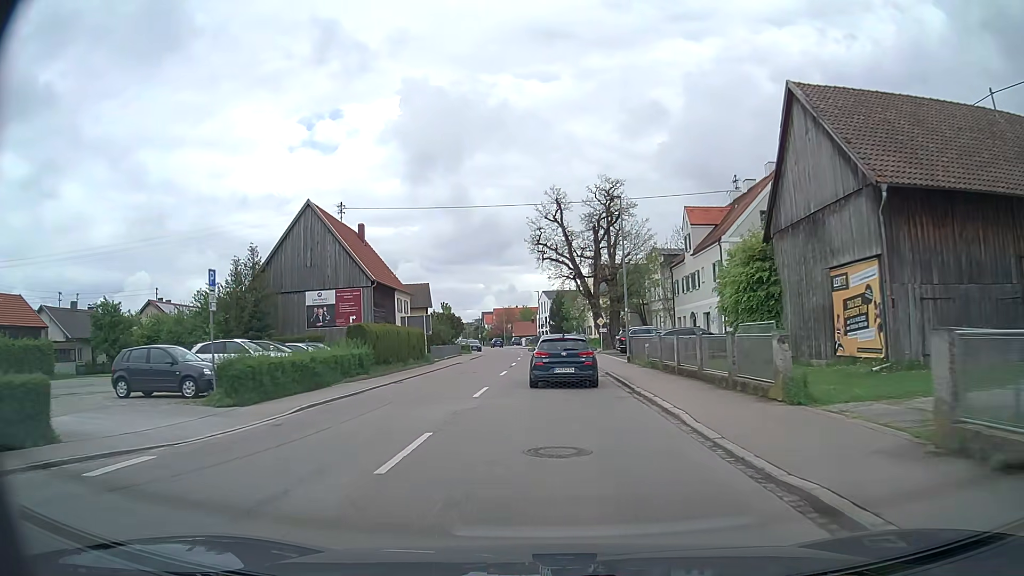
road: tertiary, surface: asphalt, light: Day
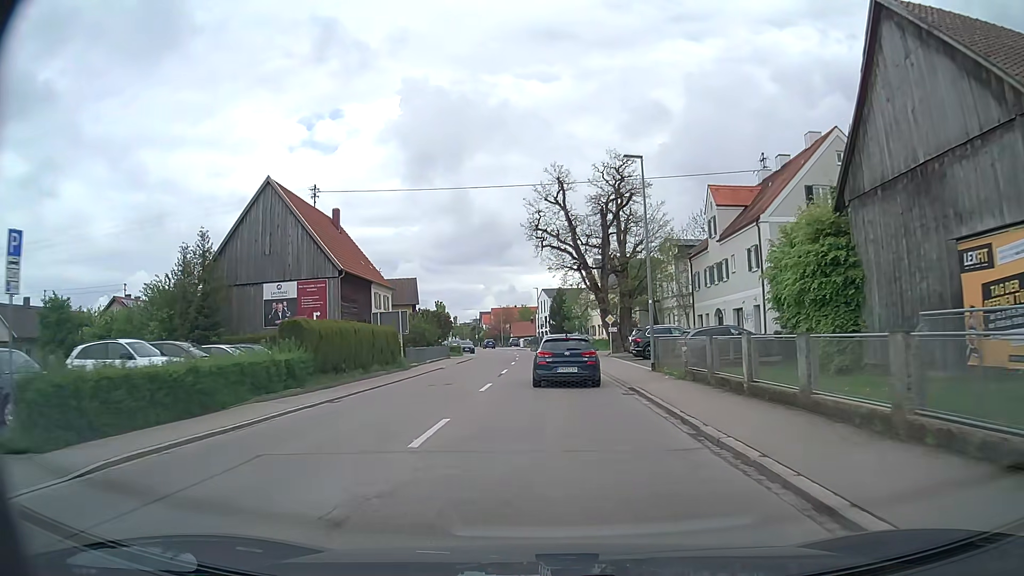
(0.0, +7.4) m; 0°
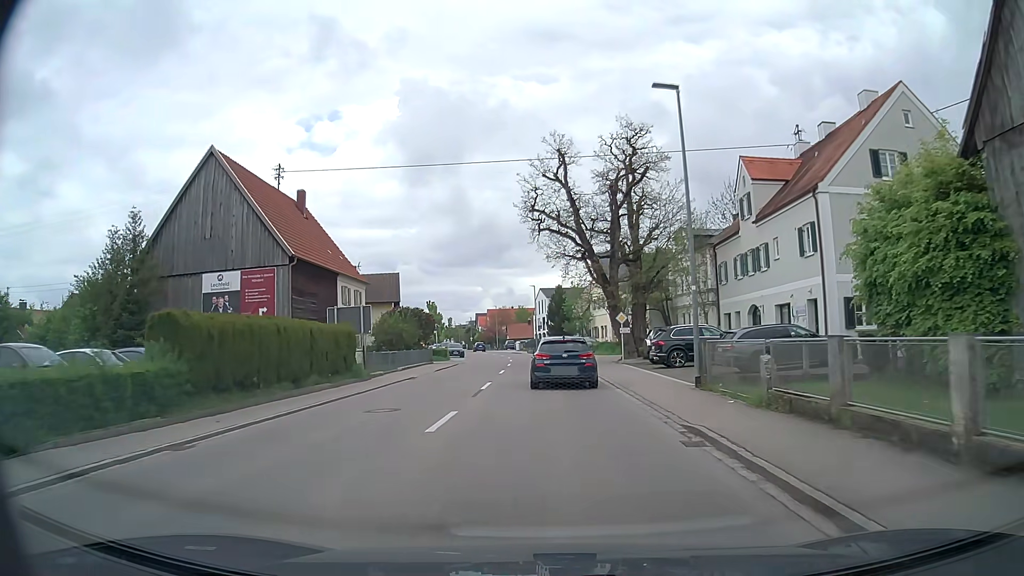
(0.0, +7.5) m; 0°
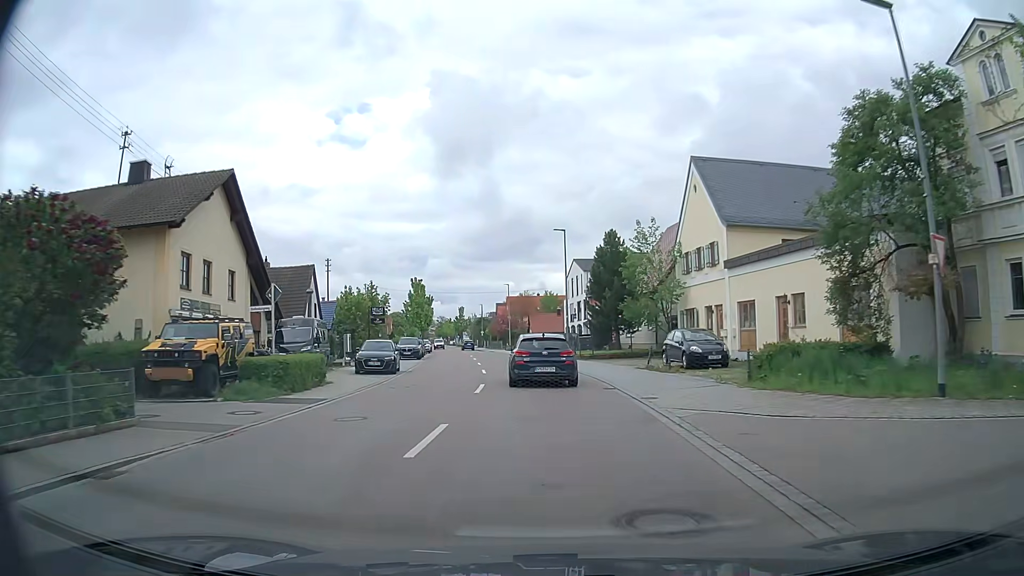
(-0.5, +38.6) m; -3°
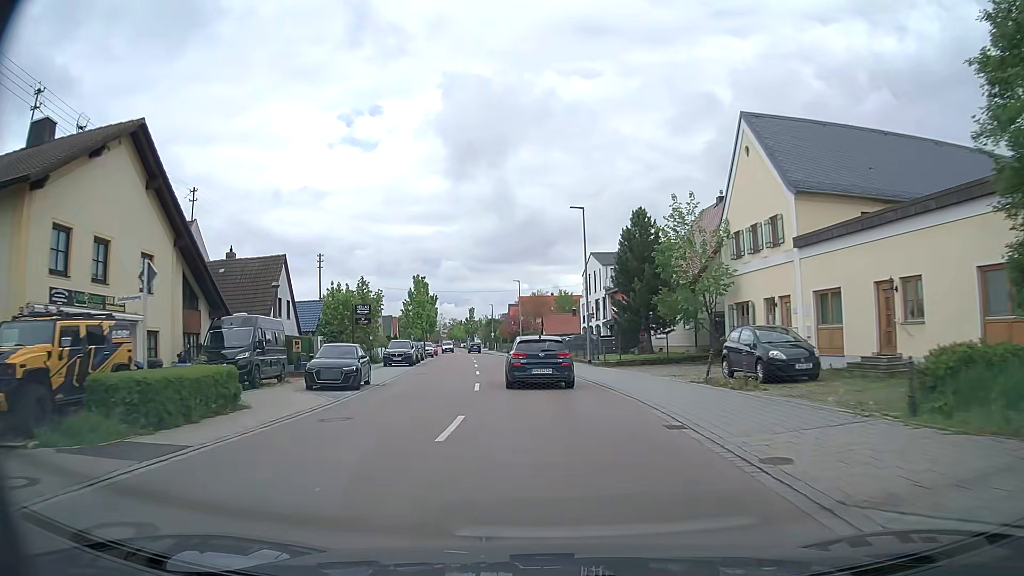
(0.0, +7.5) m; -1°
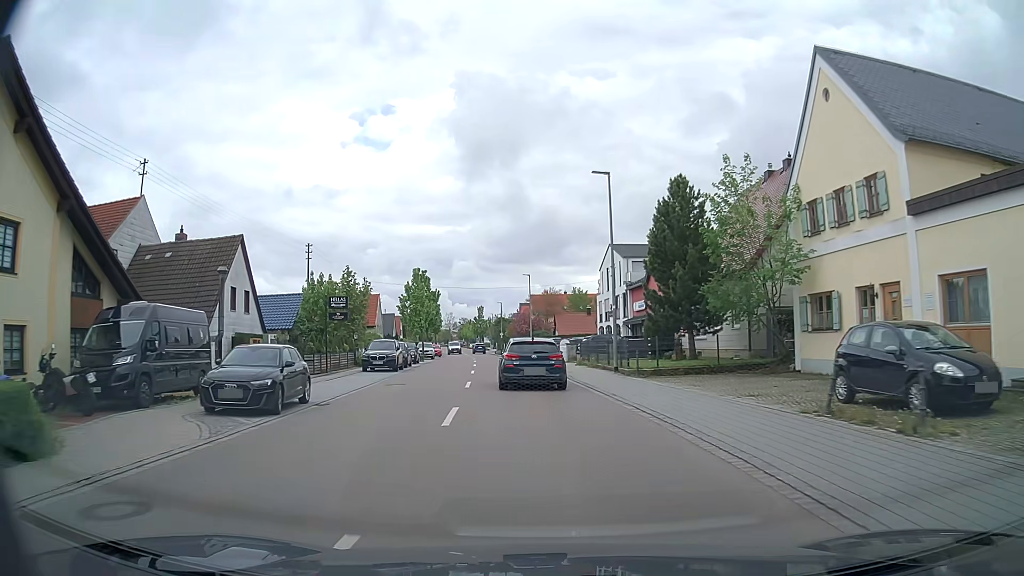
(-0.1, +7.4) m; -1°
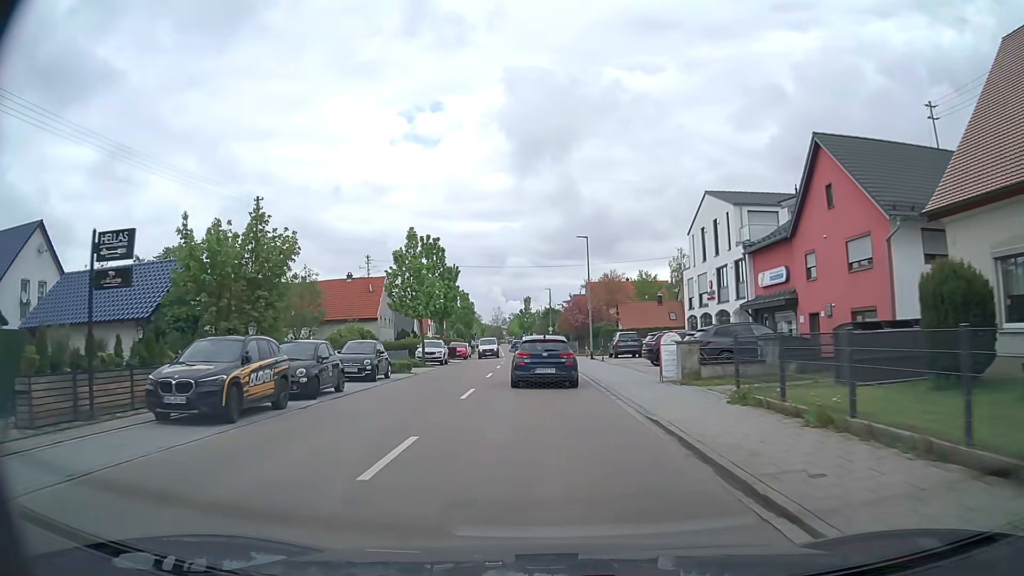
(-0.8, +22.5) m; -4°
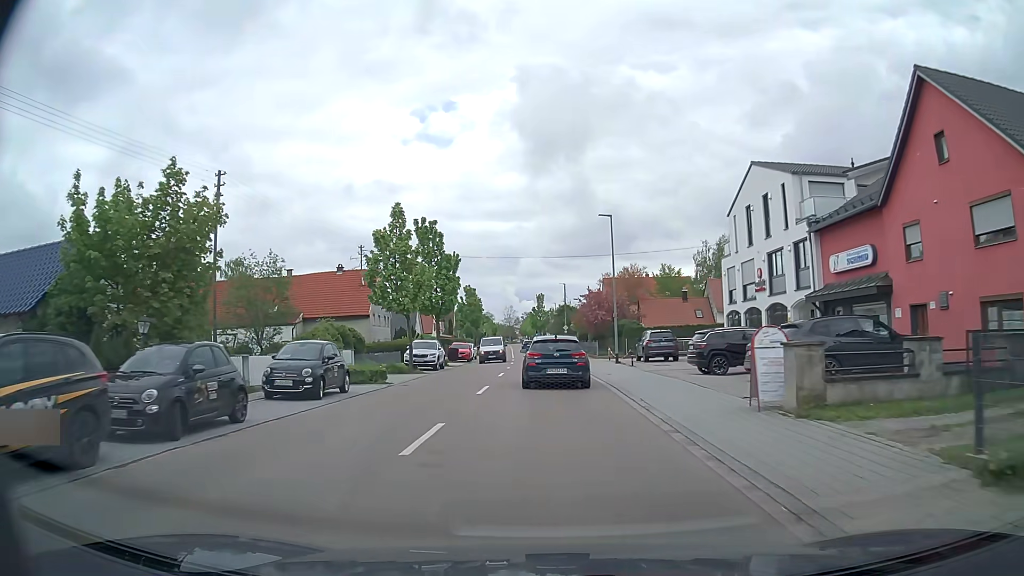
(-0.1, +7.6) m; -1°
(0, +10) (0, +20) (0, +30) (-1, +40) (-1, +50) (-1, +60) (-2, +70) (-2, +80) (-3, +90) (-4, +100) m
